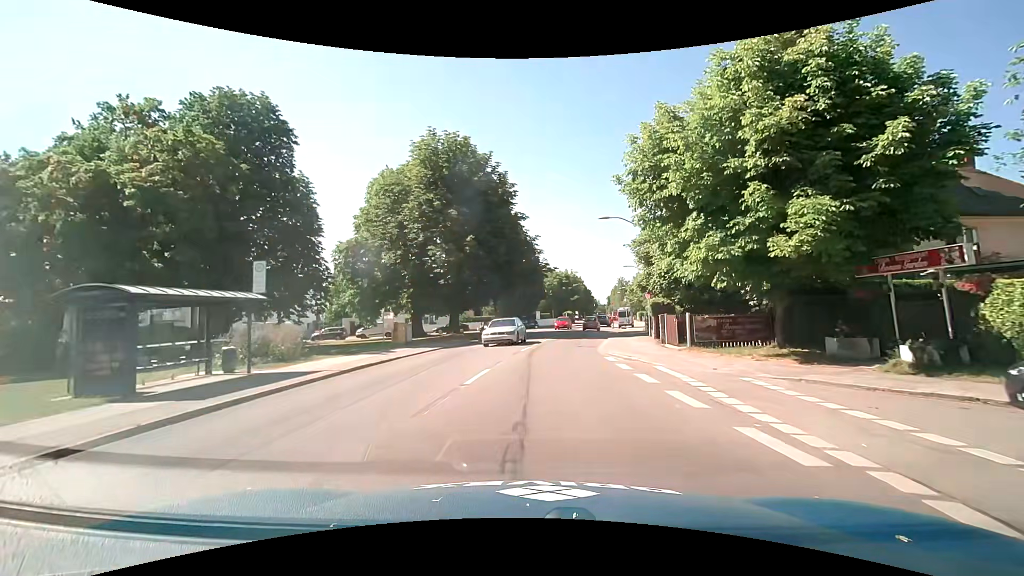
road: secondary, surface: asphalt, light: Day
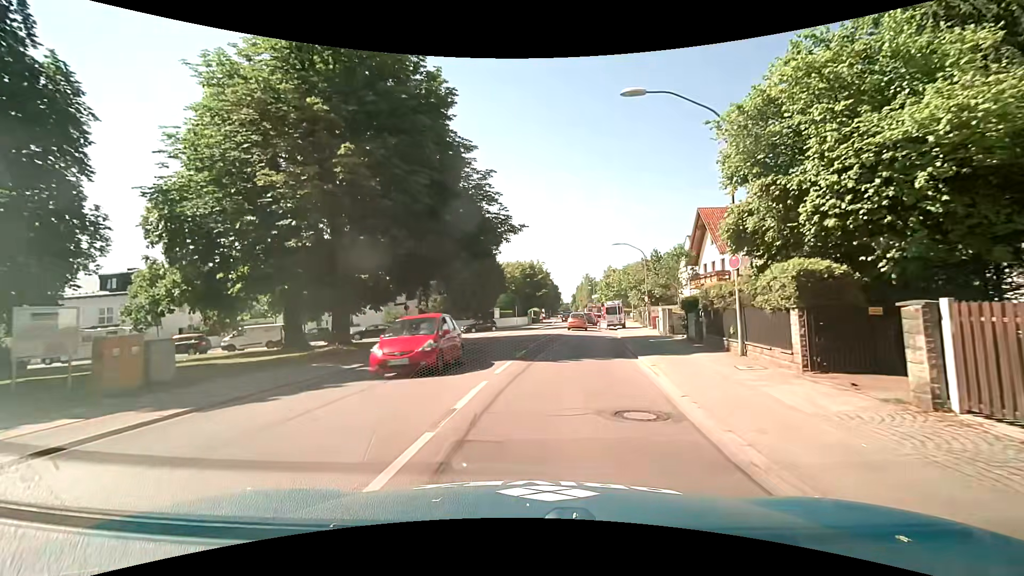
(+0.5, +18.6) m; +4°
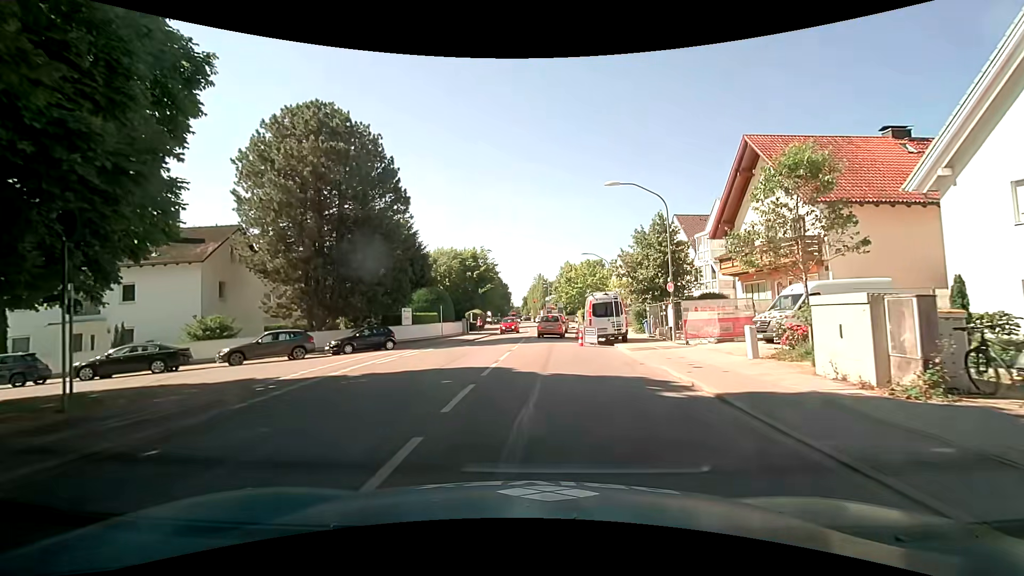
(+1.1, +22.4) m; +6°
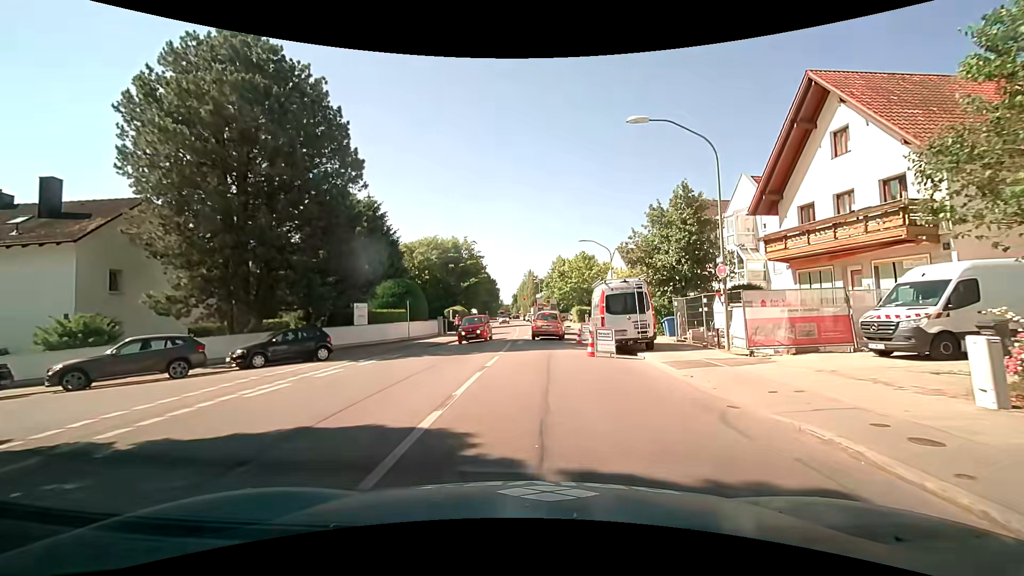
(0.0, +7.6) m; +1°
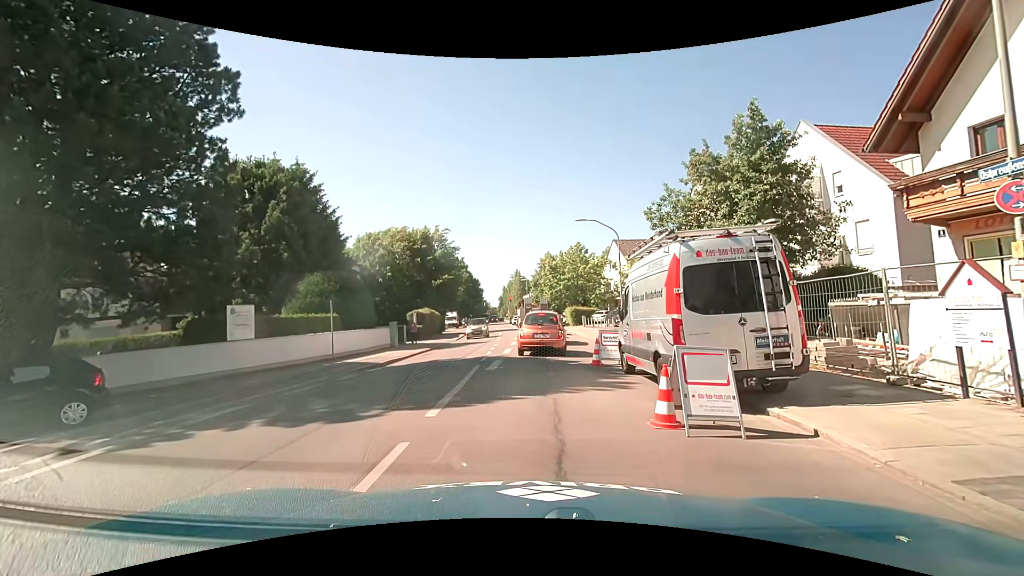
(+0.2, +10.0) m; 0°
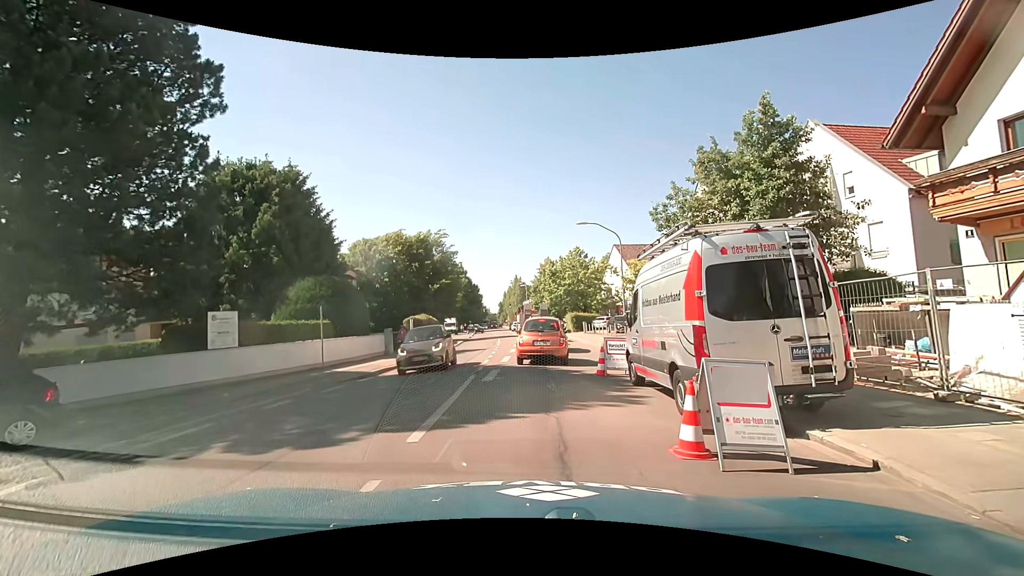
(0.0, +1.1) m; 0°
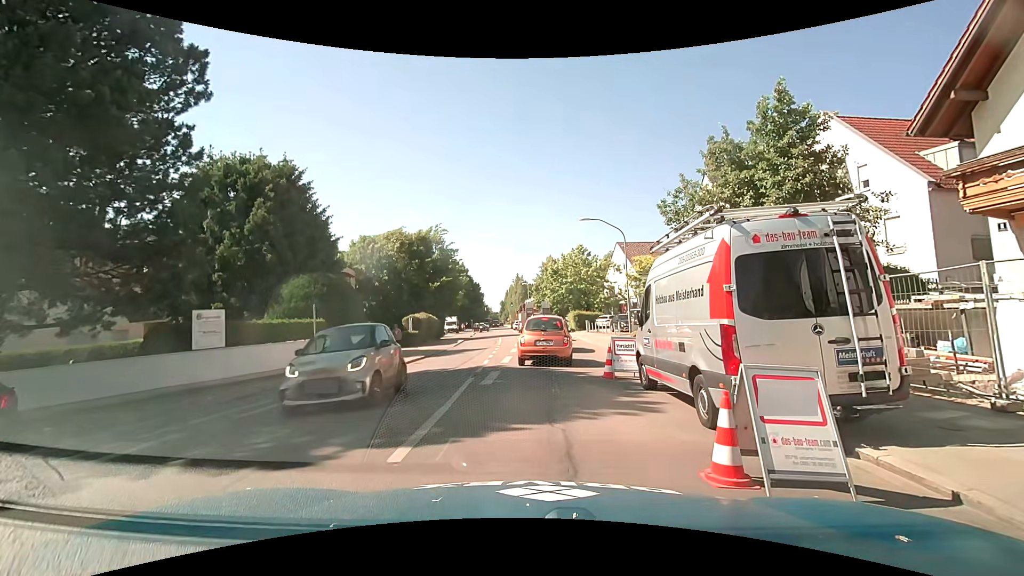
(0.0, +0.9) m; +1°
